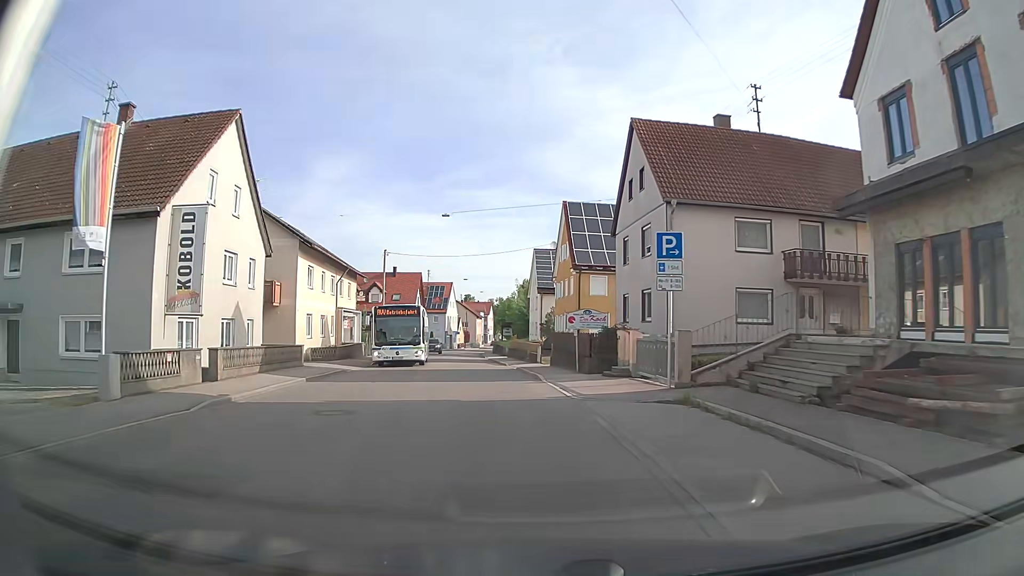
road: secondary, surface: asphalt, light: Day
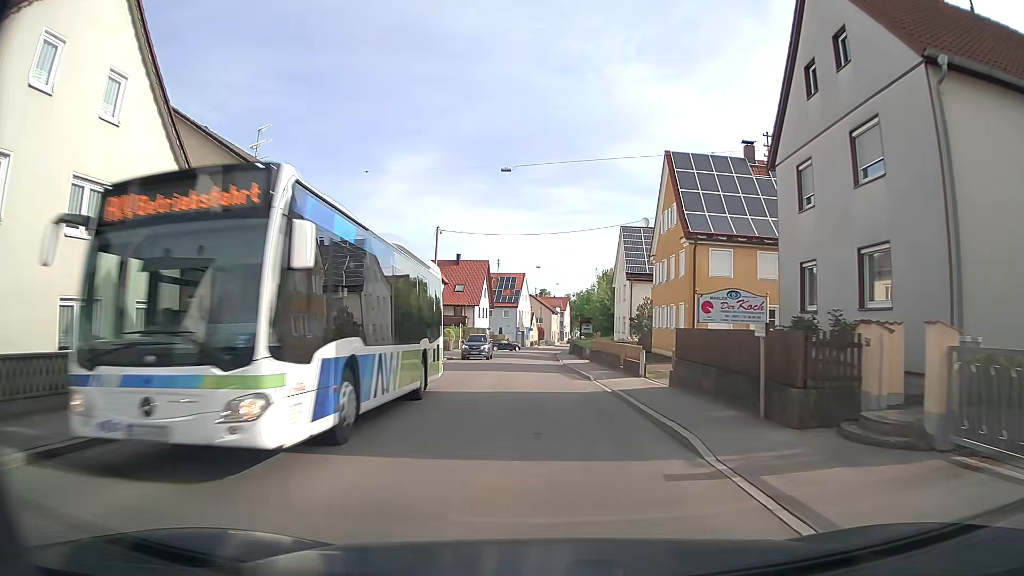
(-0.7, +12.8) m; -6°
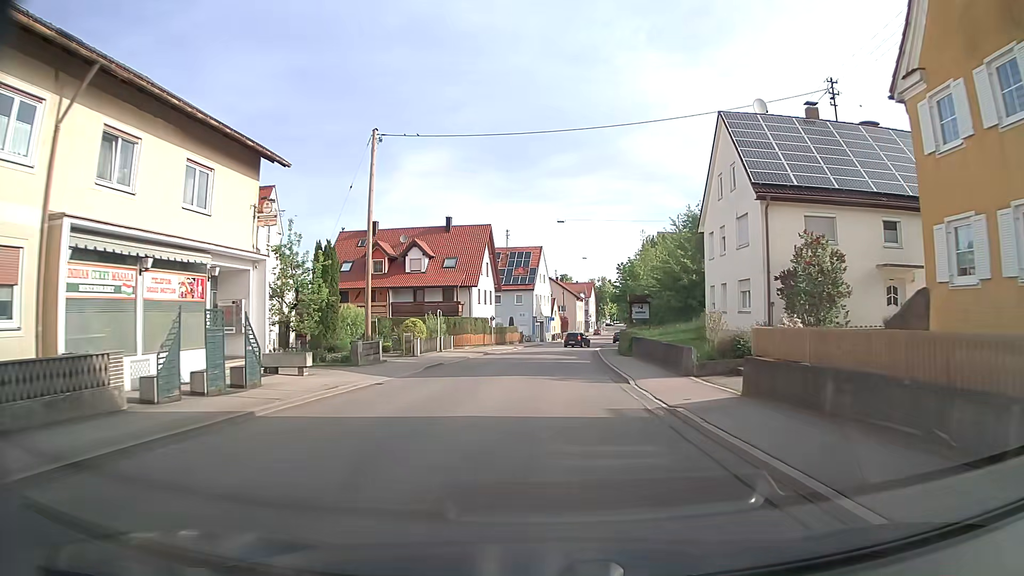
(-0.8, +26.7) m; -2°
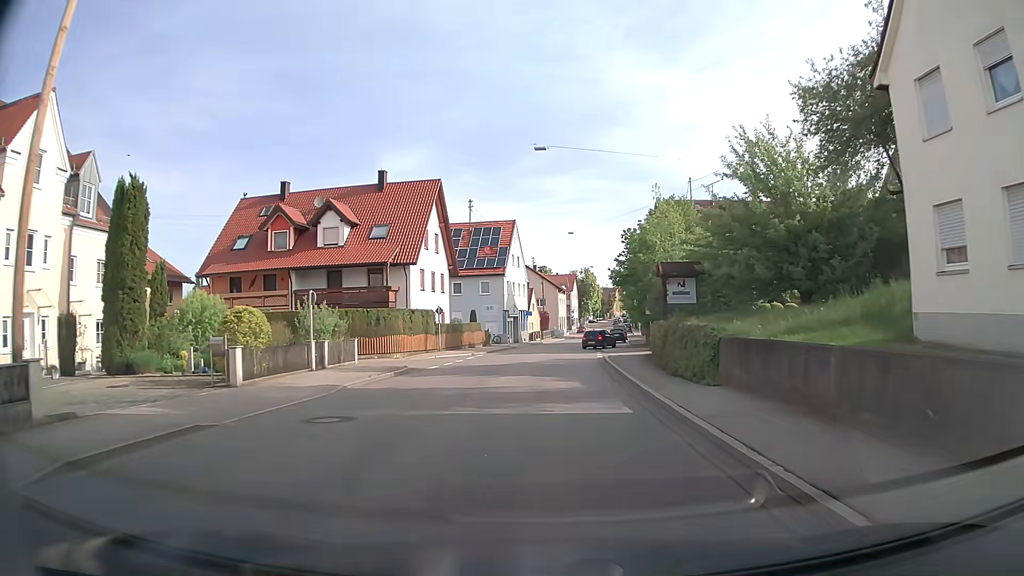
(+0.3, +20.3) m; +2°
